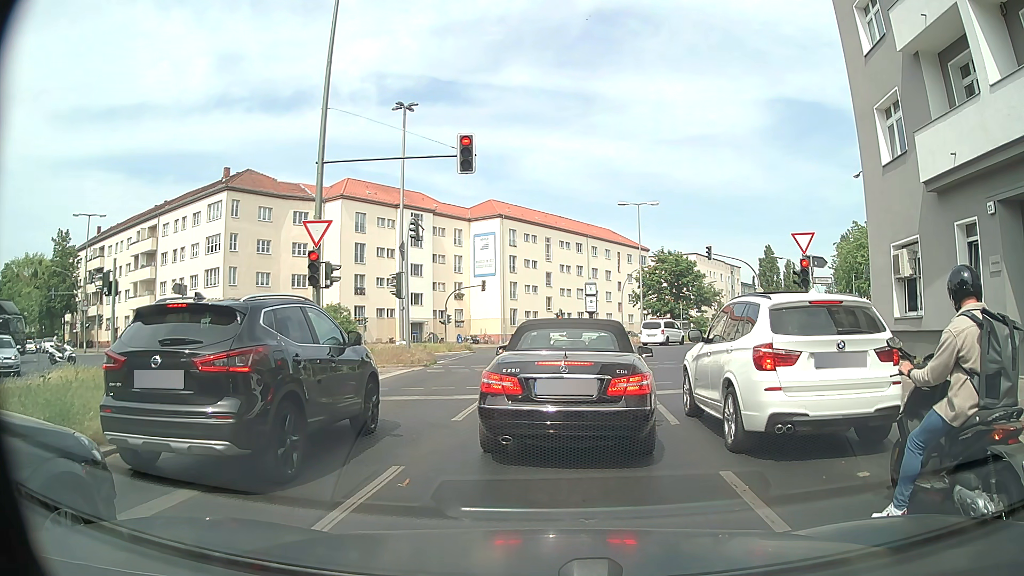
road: secondary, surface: asphalt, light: Day
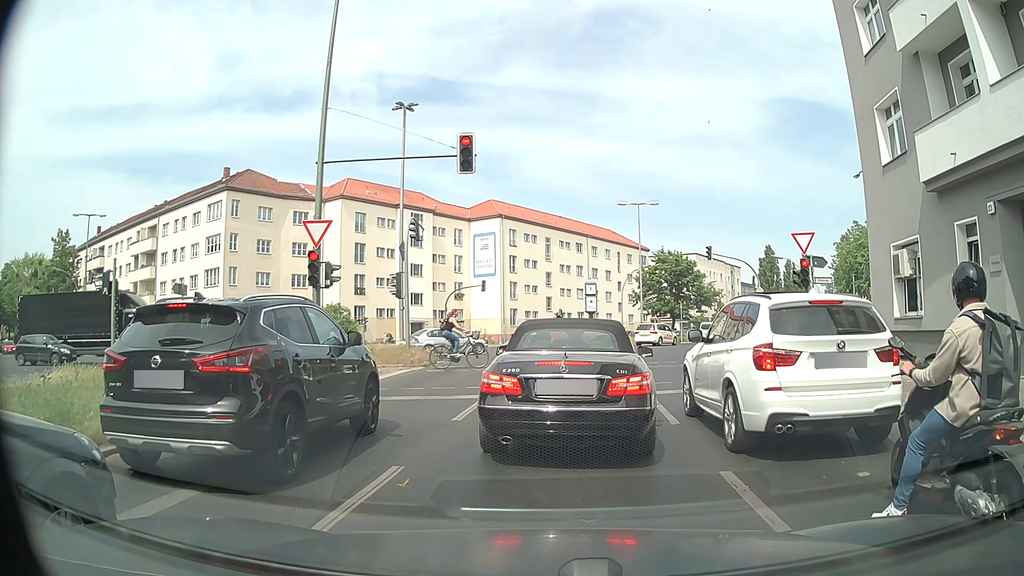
(0.0, 0.0) m; 0°
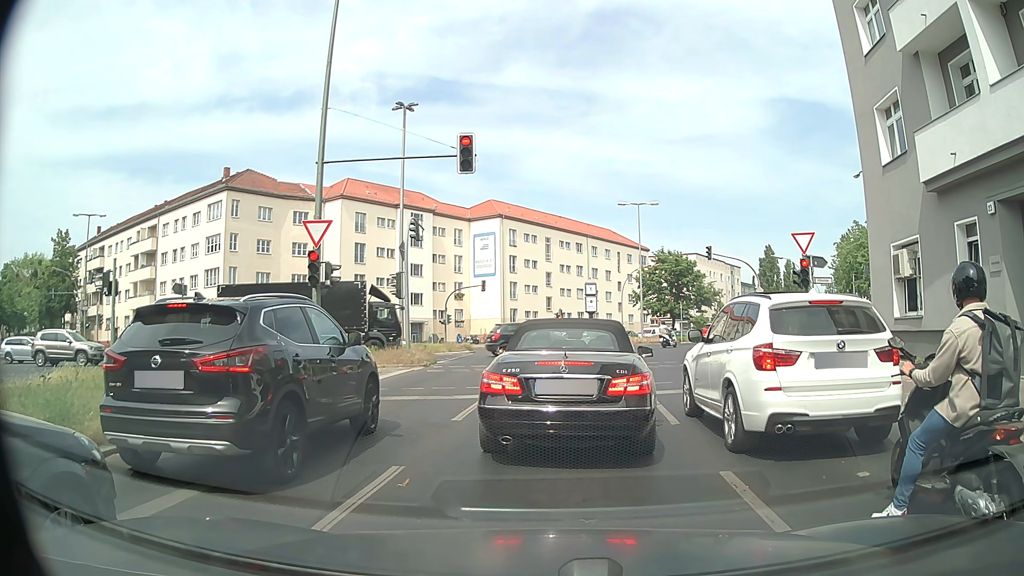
(0.0, 0.0) m; 0°
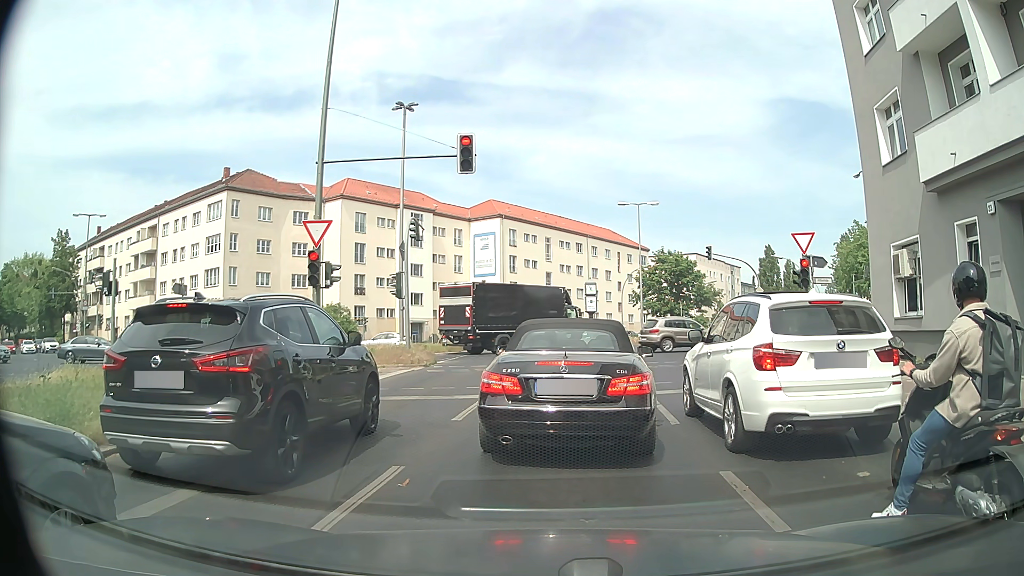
(0.0, 0.0) m; 0°
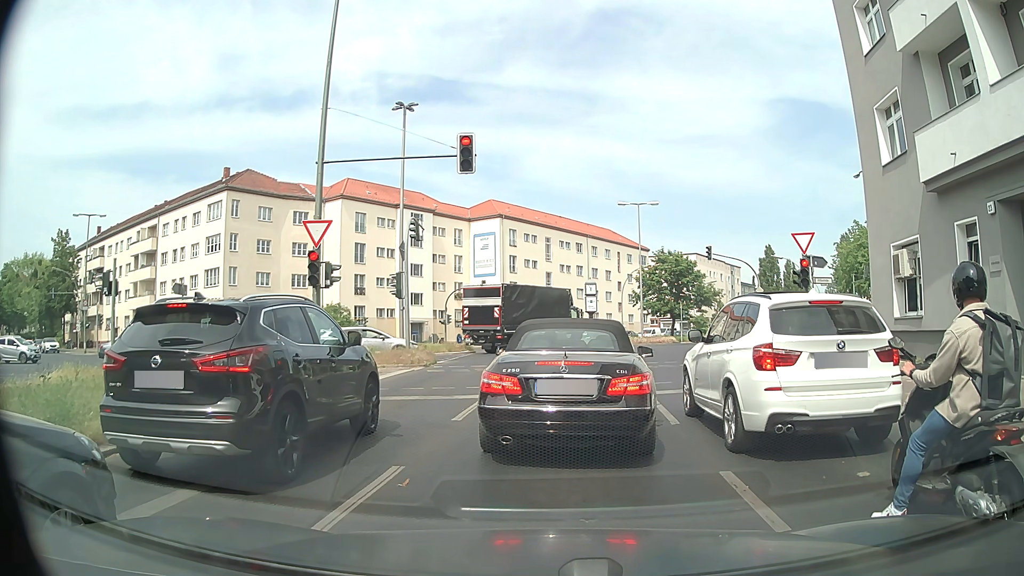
(0.0, 0.0) m; 0°
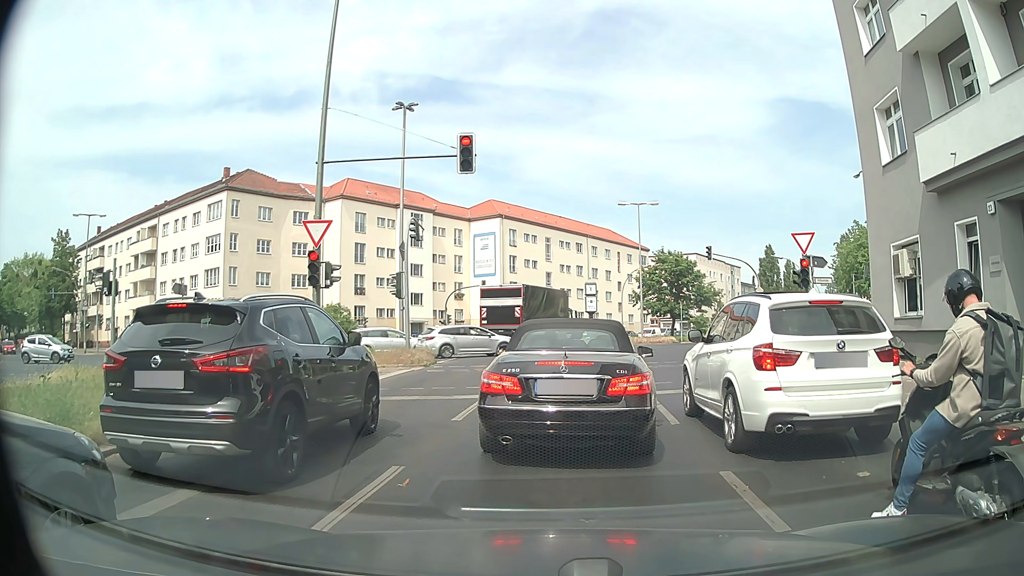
(0.0, 0.0) m; 0°
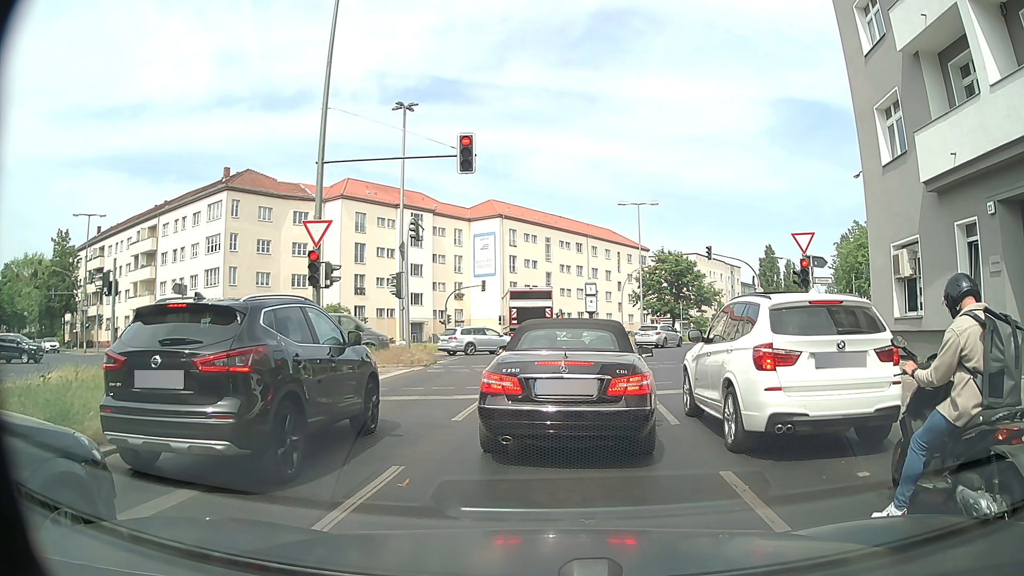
(0.0, 0.0) m; 0°
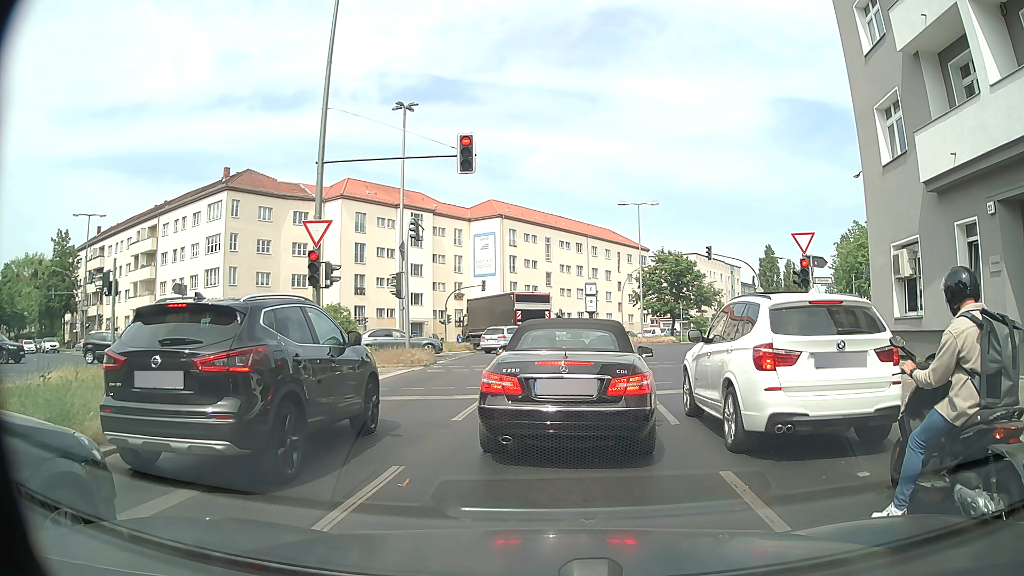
(0.0, 0.0) m; 0°
(0, +10) (0, +20) (+2, +30) (+4, +40) (+8, +49) (+12, +58) (+16, +67) (+21, +76) (+25, +85) (+30, +94) m
